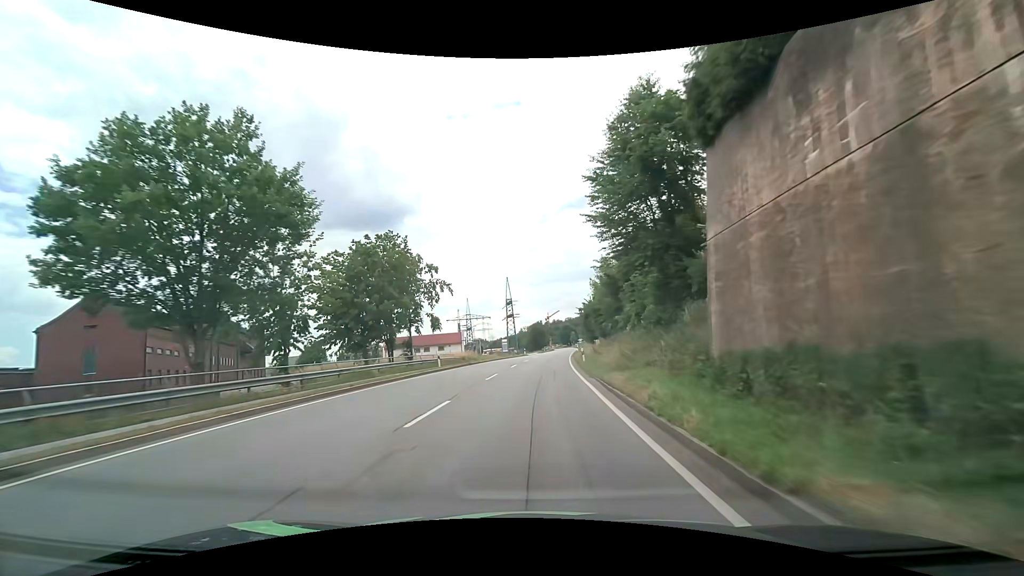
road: primary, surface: asphalt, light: Day
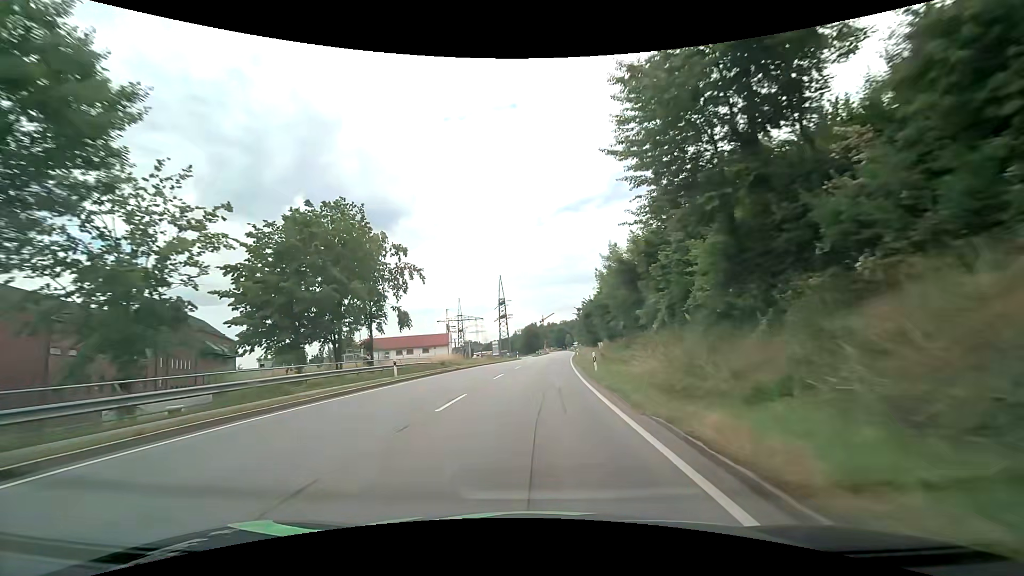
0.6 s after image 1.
(0.0, +9.6) m; +1°
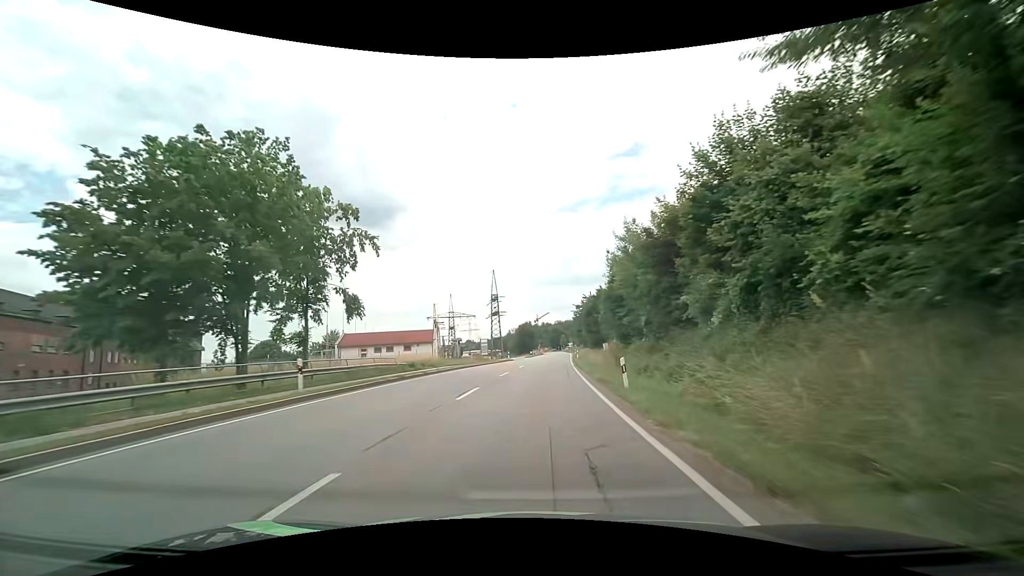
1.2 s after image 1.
(0.0, +9.5) m; 0°
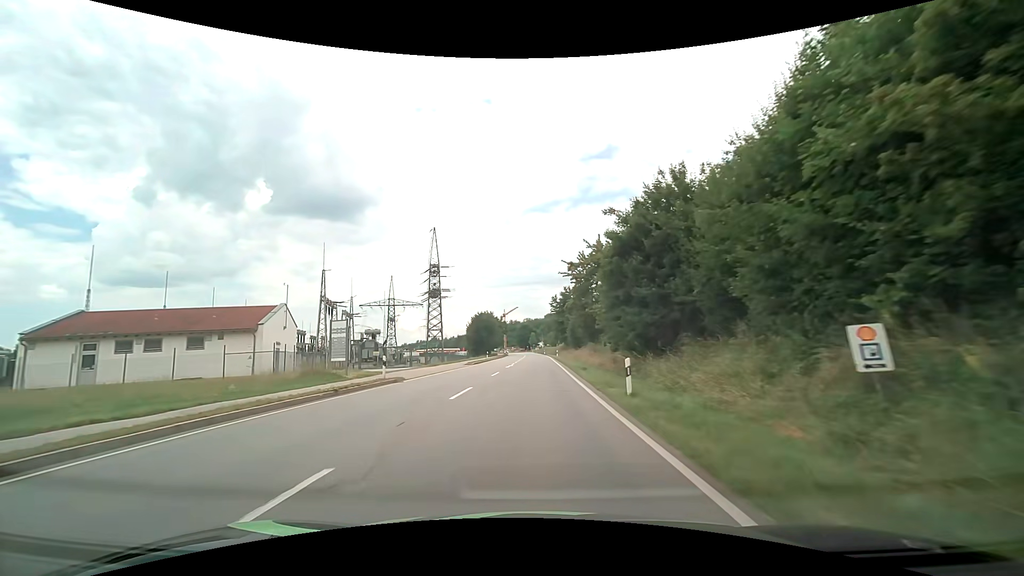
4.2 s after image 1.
(+2.2, +47.5) m; +4°
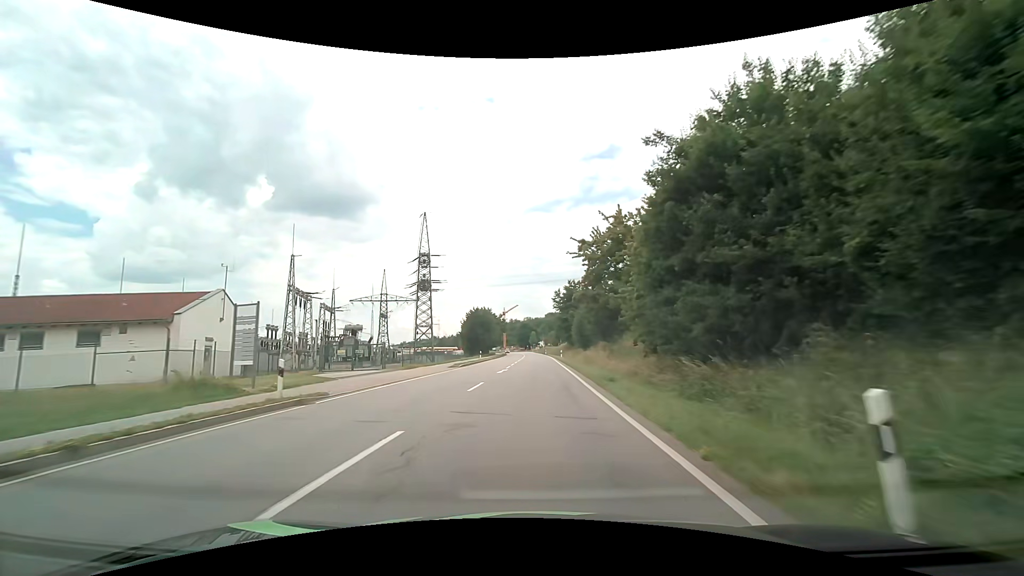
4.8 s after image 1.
(0.0, +9.7) m; 0°
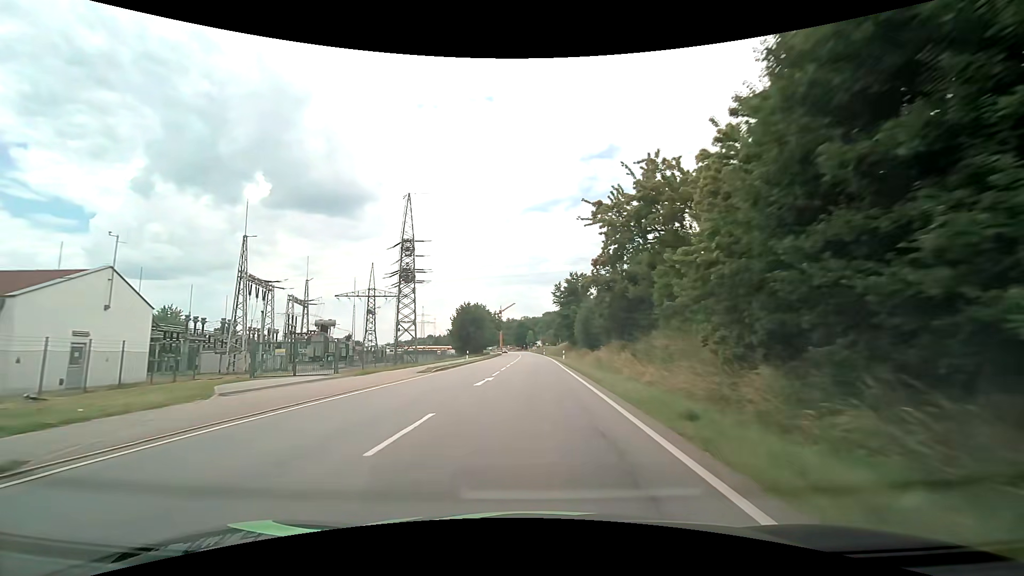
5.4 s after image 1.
(0.0, +9.8) m; 0°
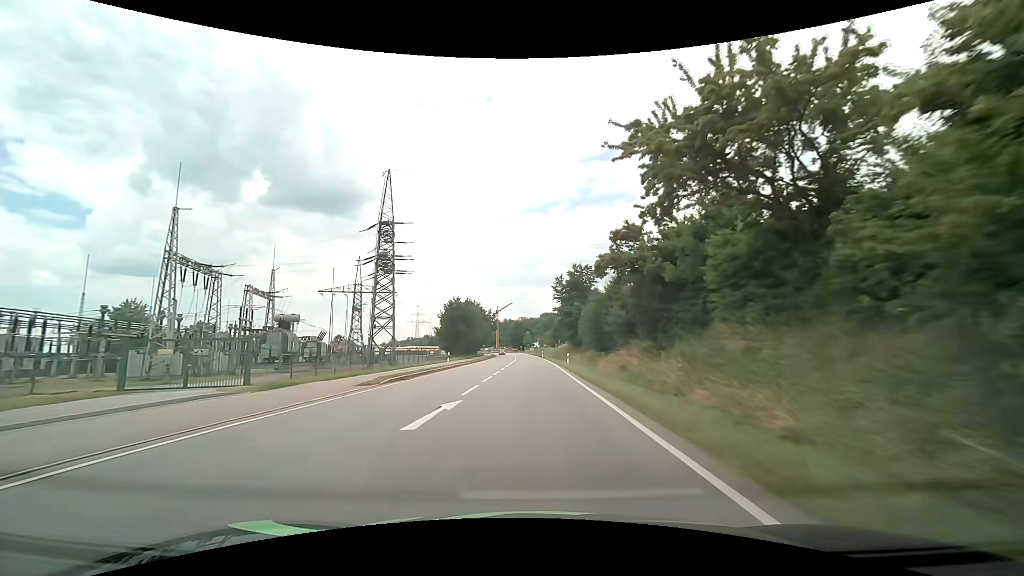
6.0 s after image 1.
(0.0, +10.0) m; 0°
